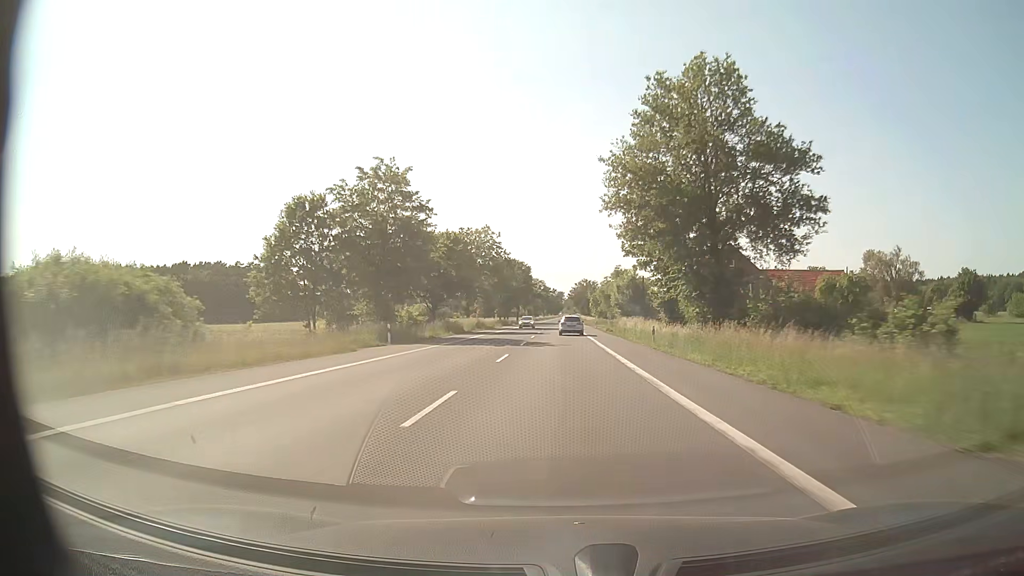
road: secondary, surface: asphalt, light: Day
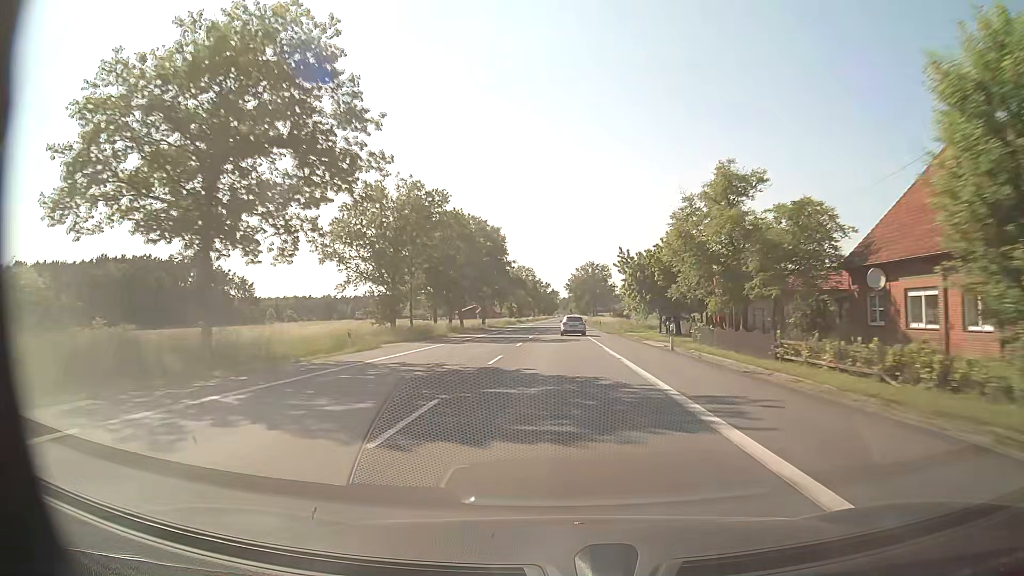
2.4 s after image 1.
(+0.3, +62.6) m; +1°
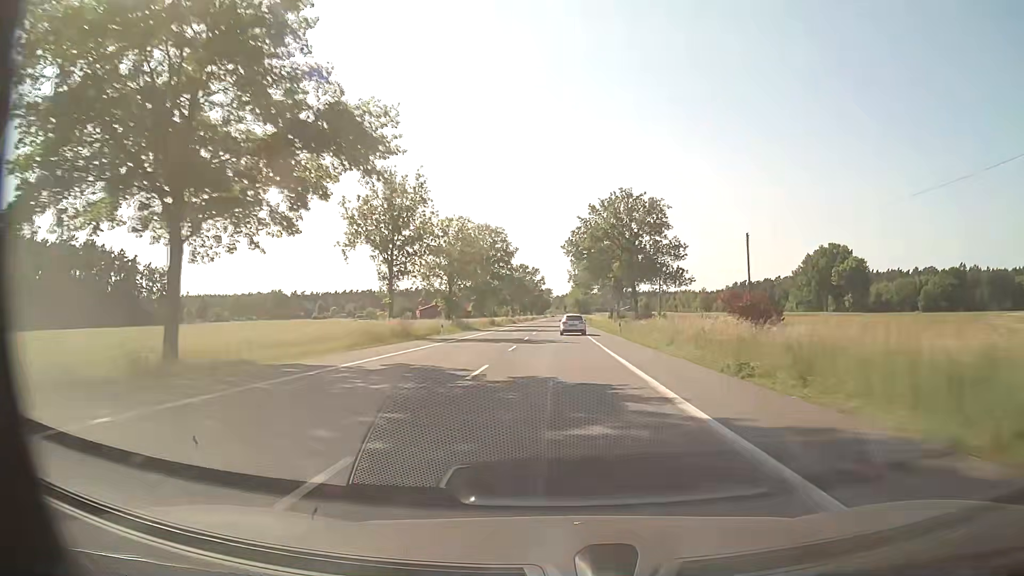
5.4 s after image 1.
(+0.1, +77.5) m; 0°
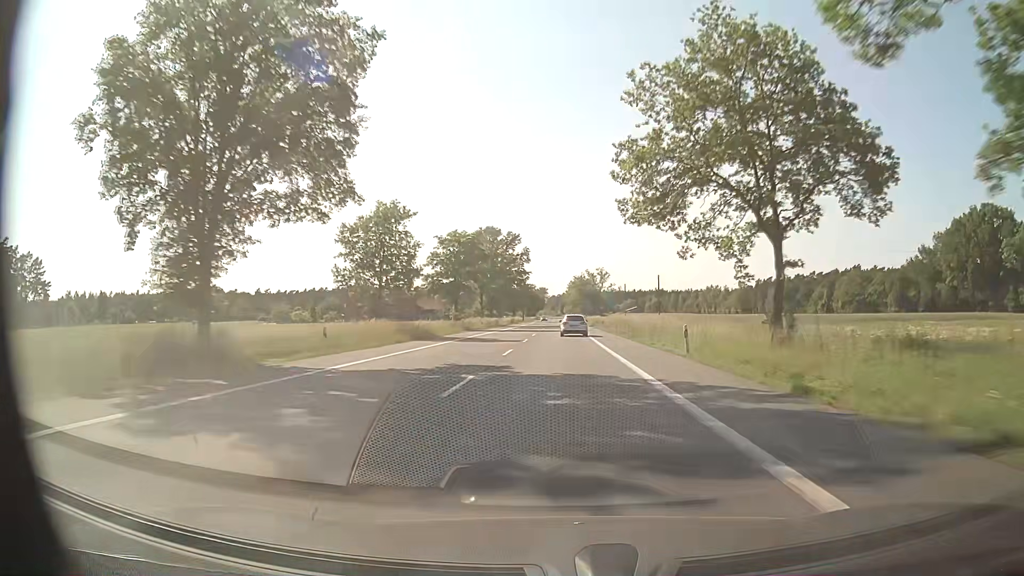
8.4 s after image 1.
(+0.2, +76.7) m; 0°
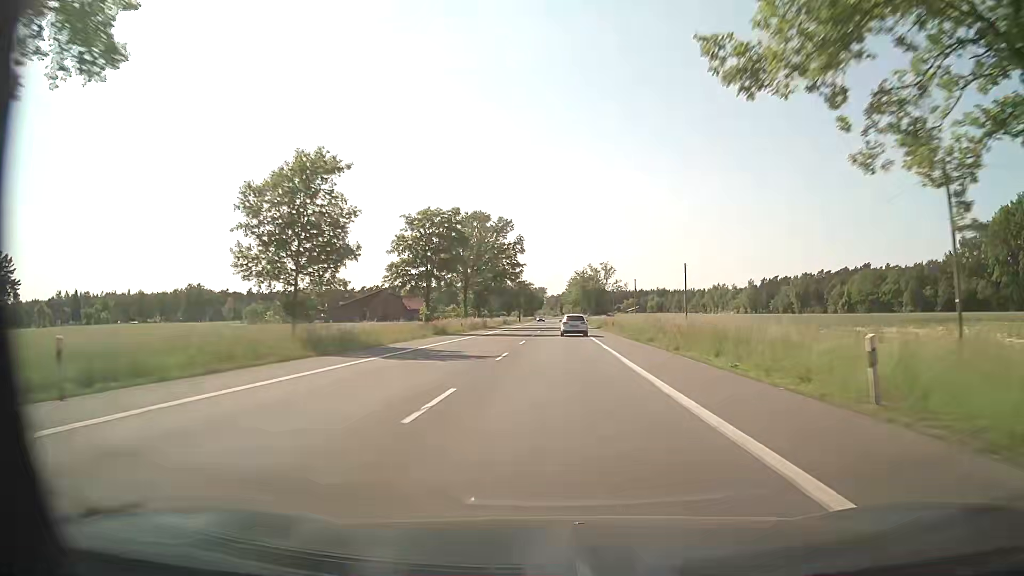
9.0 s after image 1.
(0.0, +15.1) m; 0°
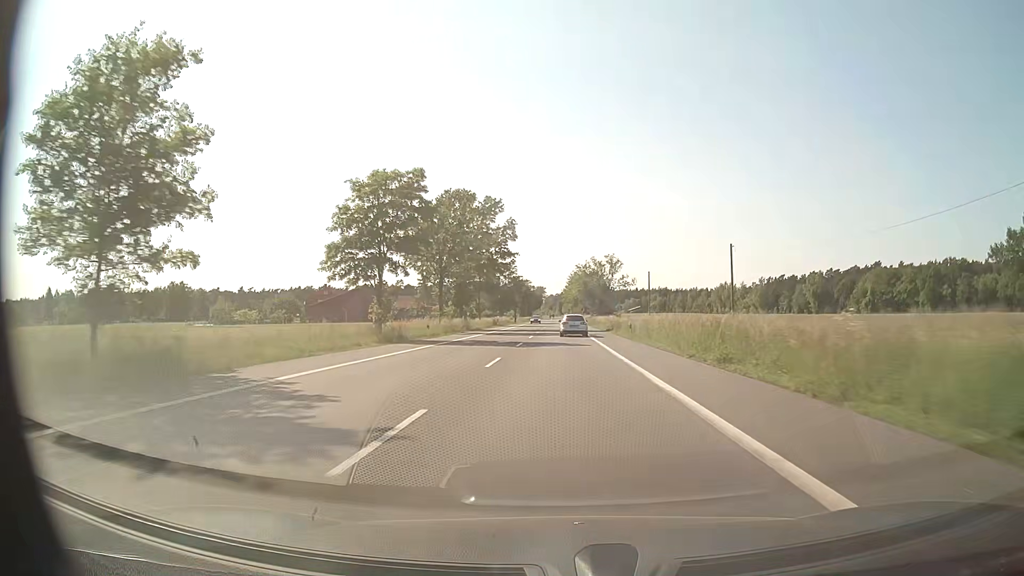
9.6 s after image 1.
(+0.1, +15.0) m; 0°
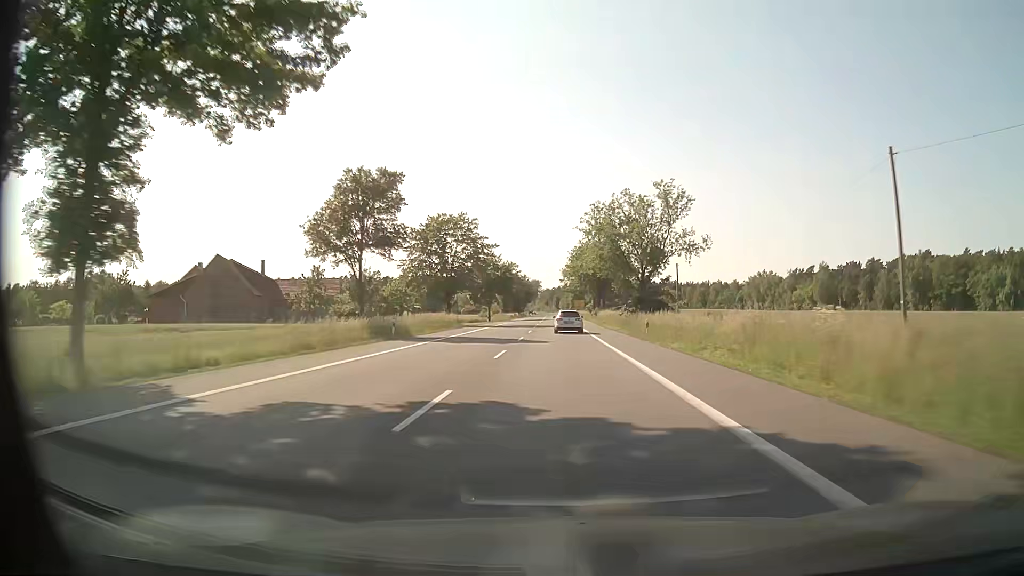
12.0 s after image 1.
(-0.1, +59.1) m; 0°
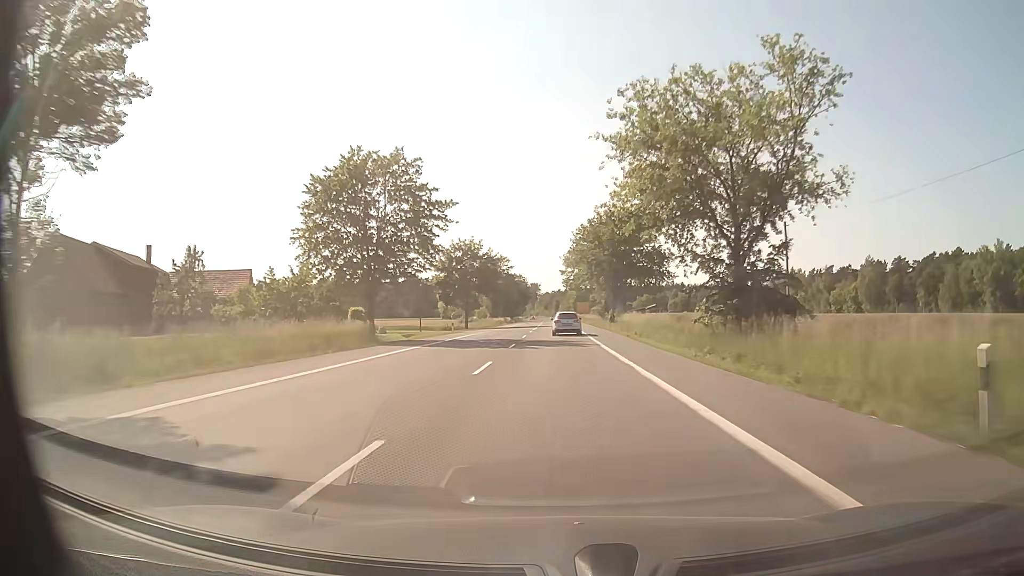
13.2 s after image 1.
(+0.1, +28.9) m; 0°
